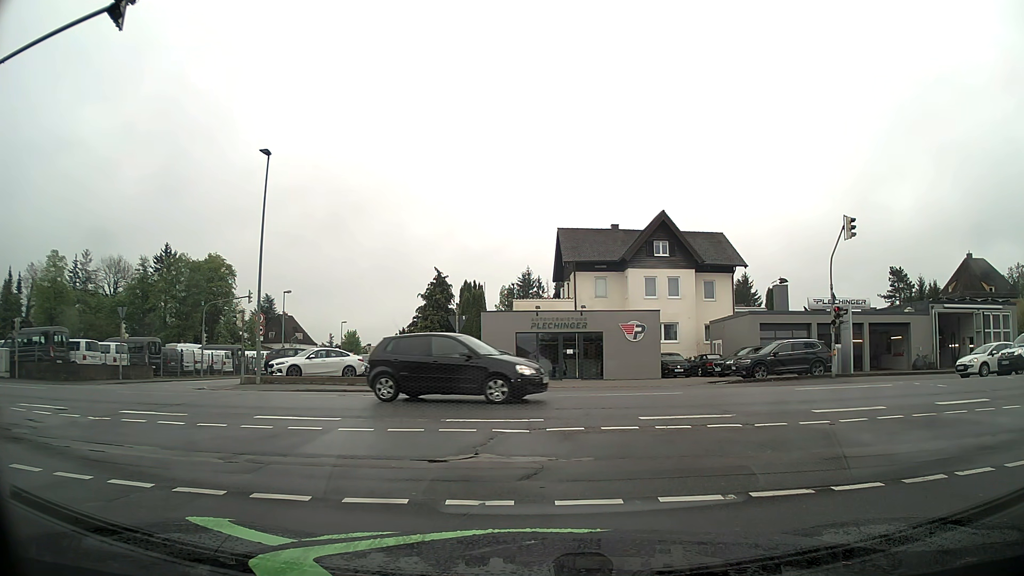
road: residential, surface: asphalt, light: Day
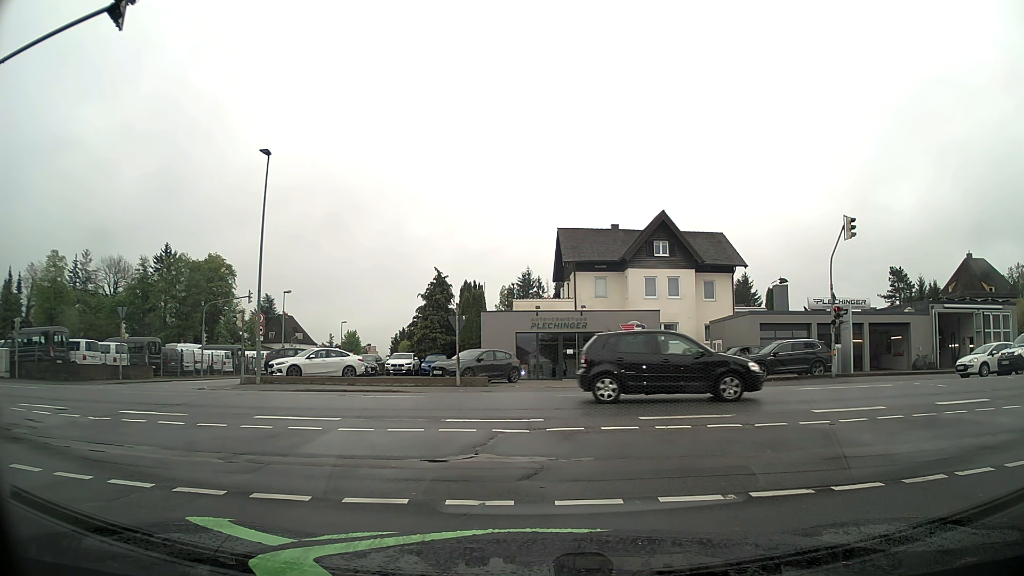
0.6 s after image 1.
(0.0, 0.0) m; 0°
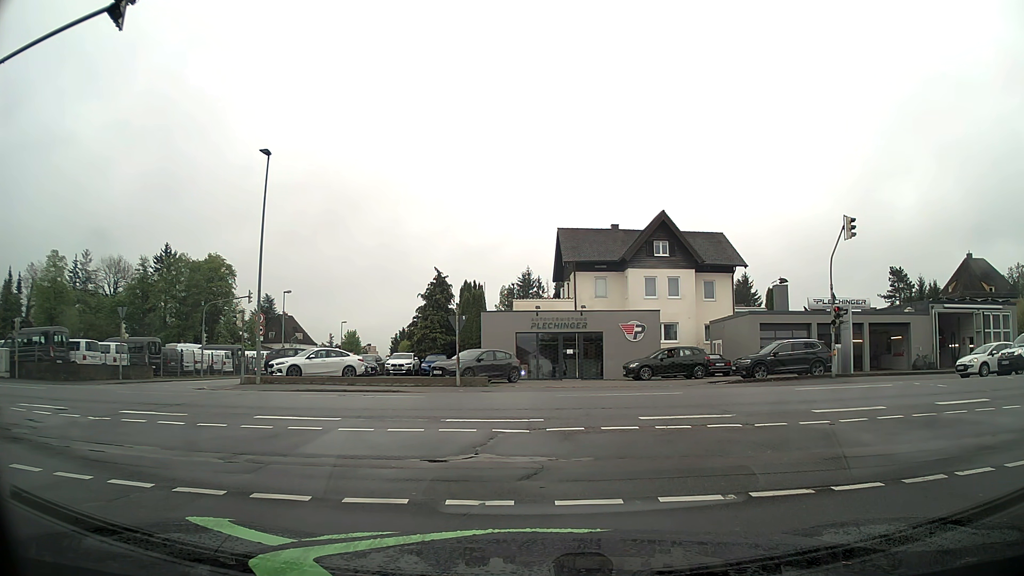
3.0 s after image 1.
(0.0, 0.0) m; 0°
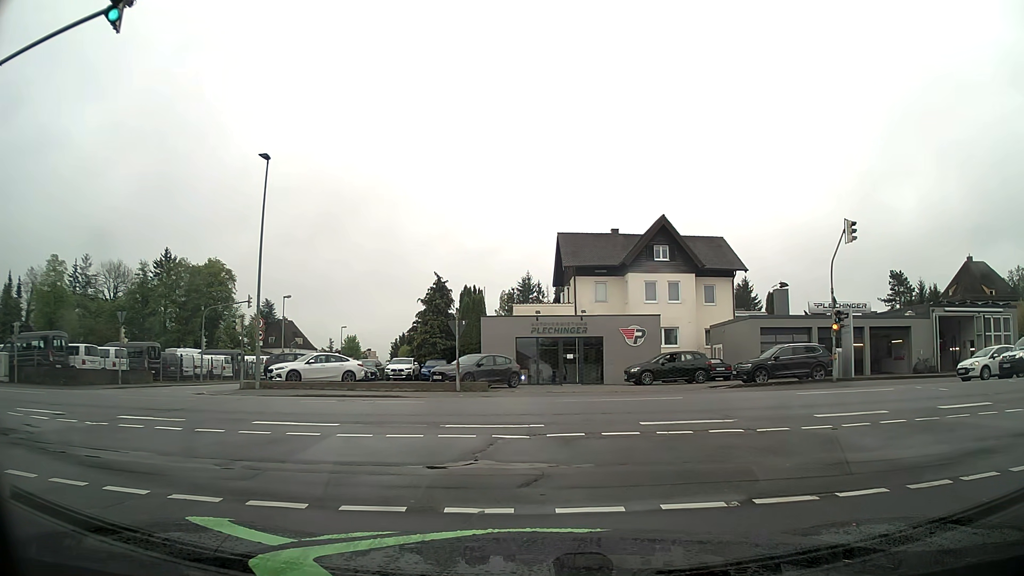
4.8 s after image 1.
(0.0, +0.1) m; 0°
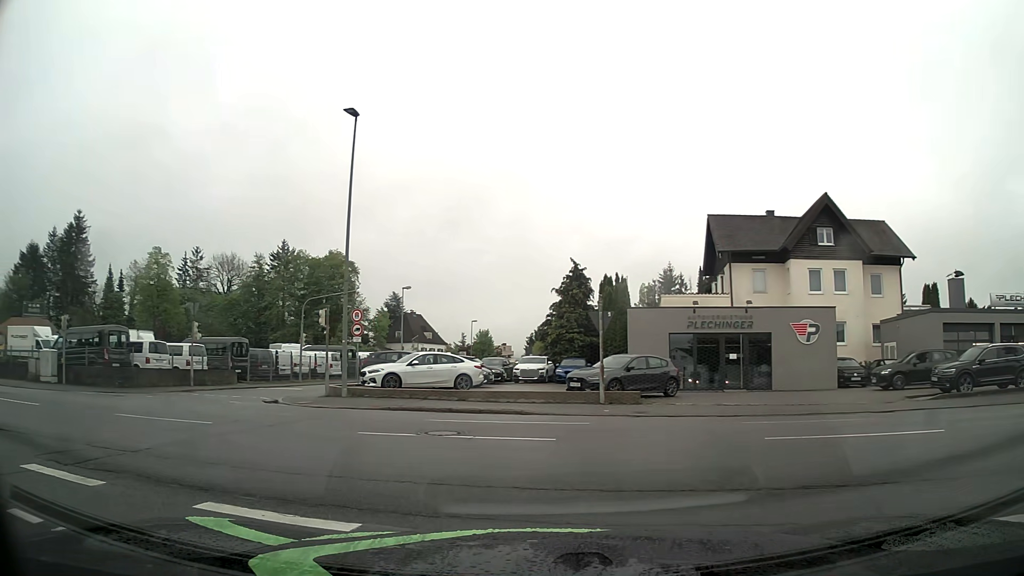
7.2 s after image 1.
(-0.3, +6.6) m; -9°
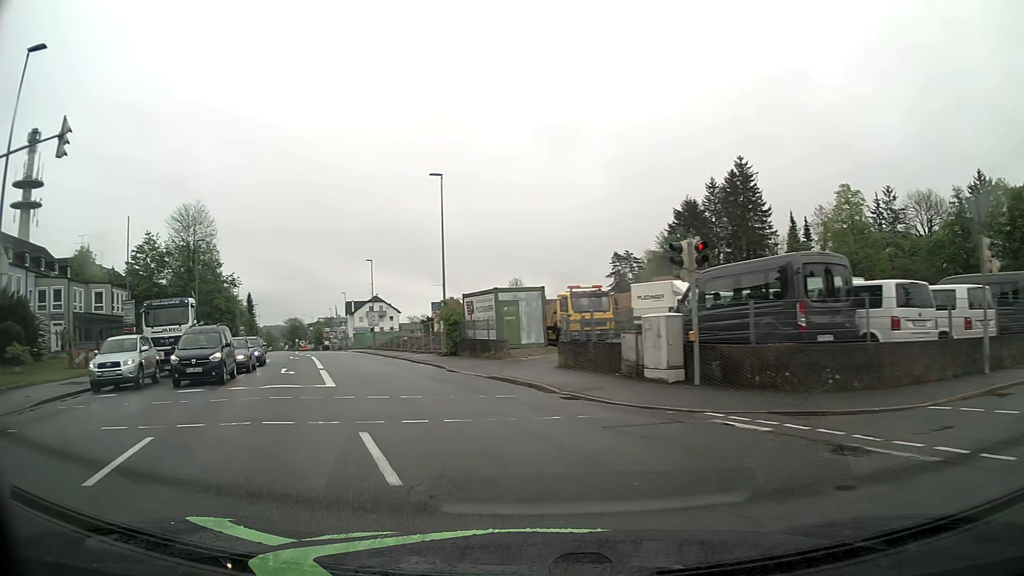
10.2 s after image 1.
(-9.6, +15.5) m; -60°
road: tertiary
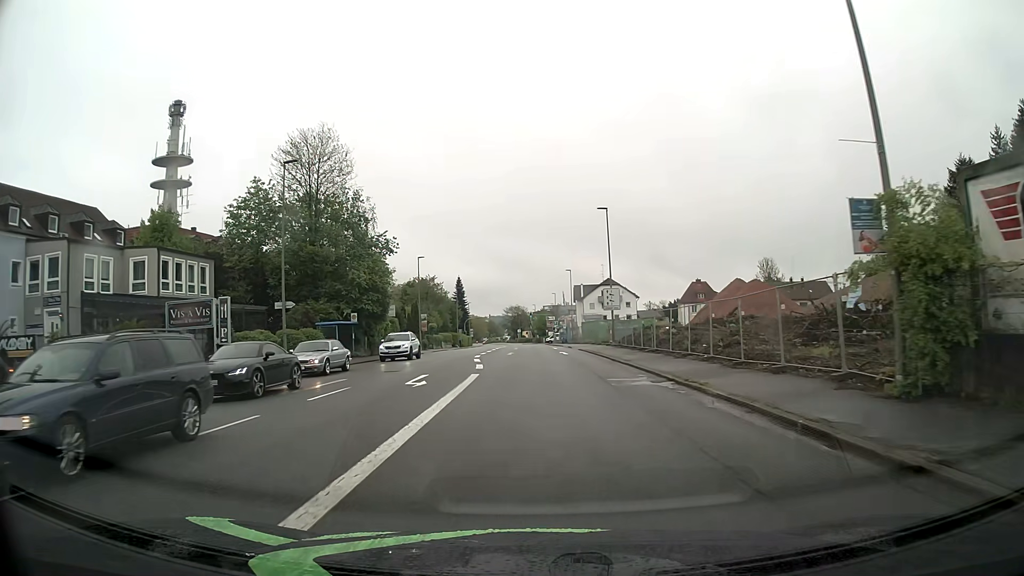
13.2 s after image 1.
(-6.7, +27.5) m; -20°
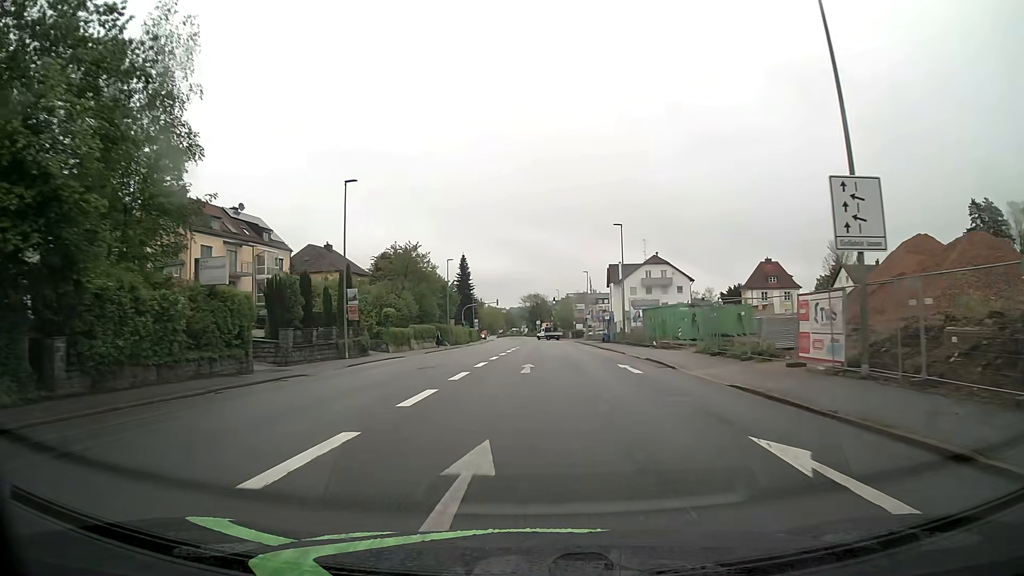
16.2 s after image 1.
(-0.7, +36.7) m; -2°
(0, +10) (0, +20) (+1, +30) (+1, +40) (+1, +50) (+2, +60) (+2, +70) (+2, +80) (+2, +90) (+2, +100) m
